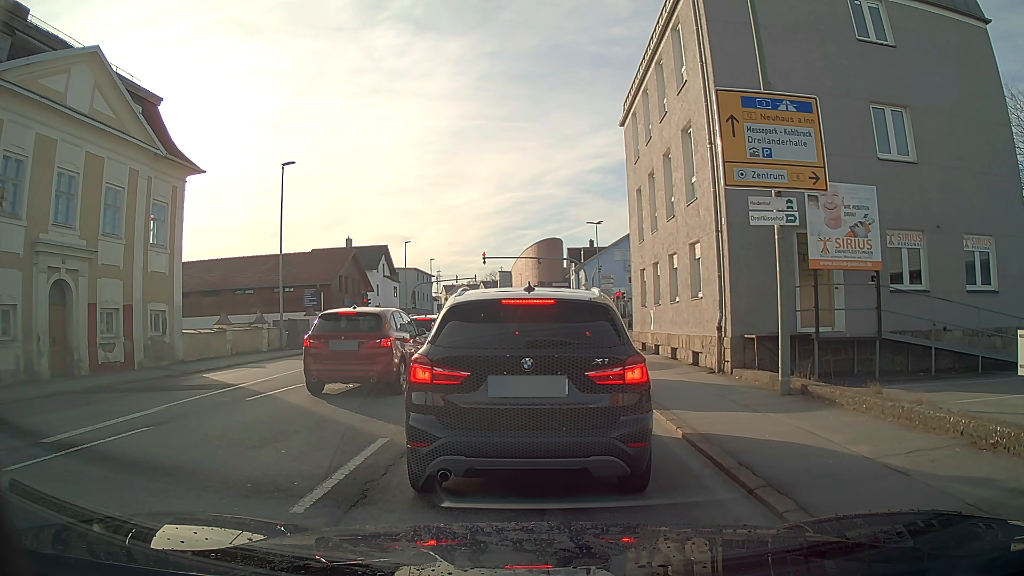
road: tertiary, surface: asphalt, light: Day
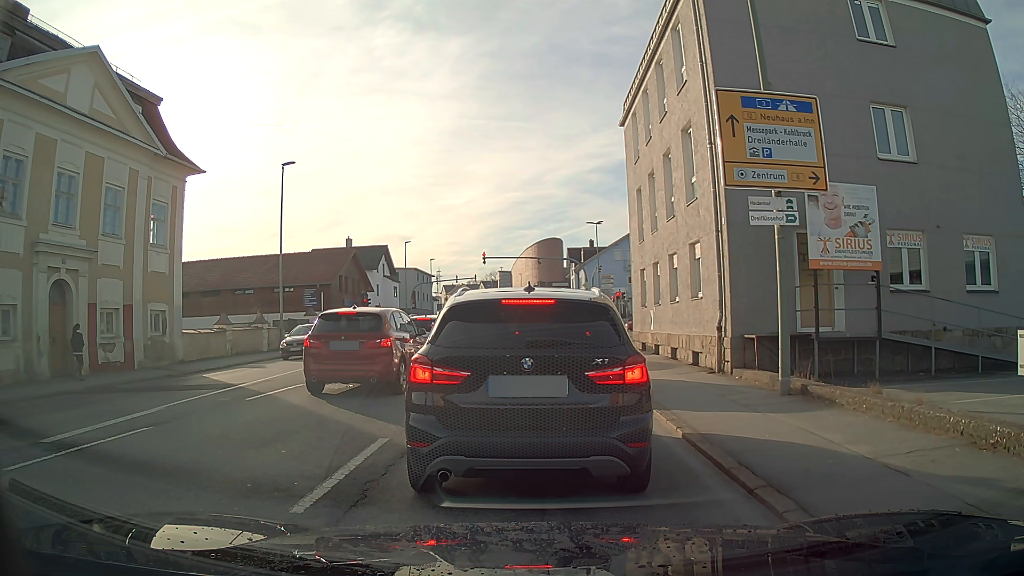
(0.0, 0.0) m; 0°
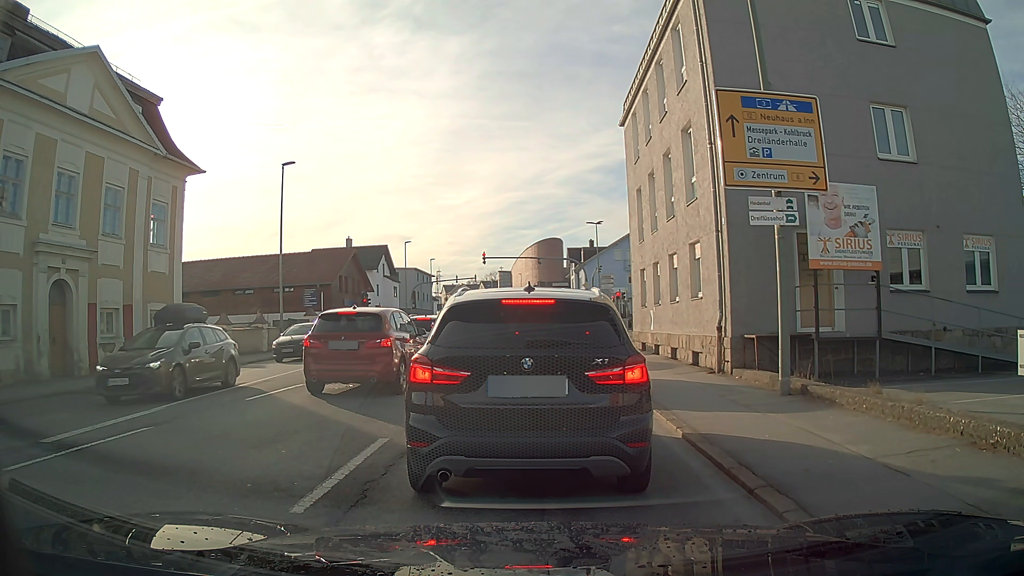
(0.0, 0.0) m; 0°
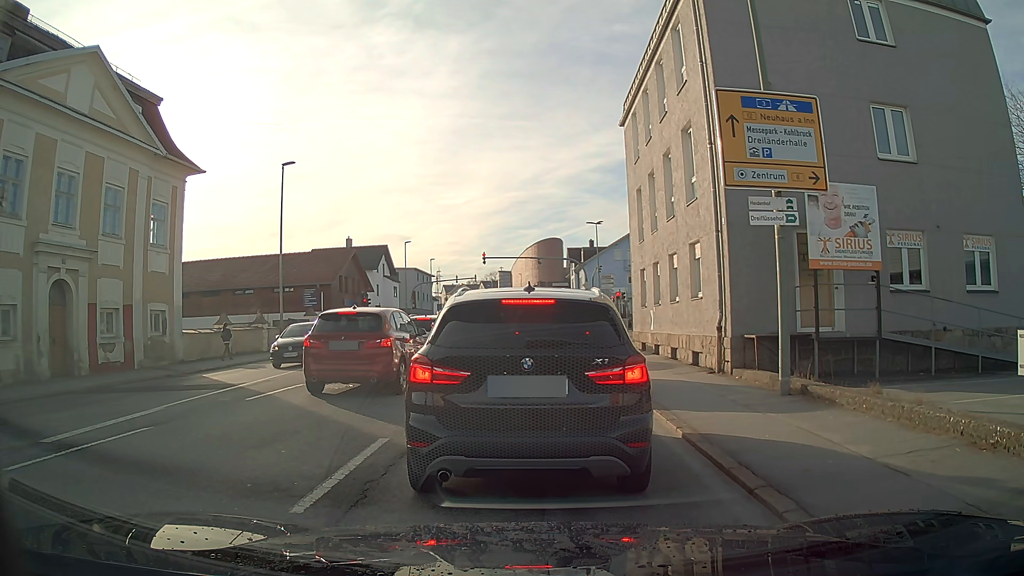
(0.0, 0.0) m; 0°
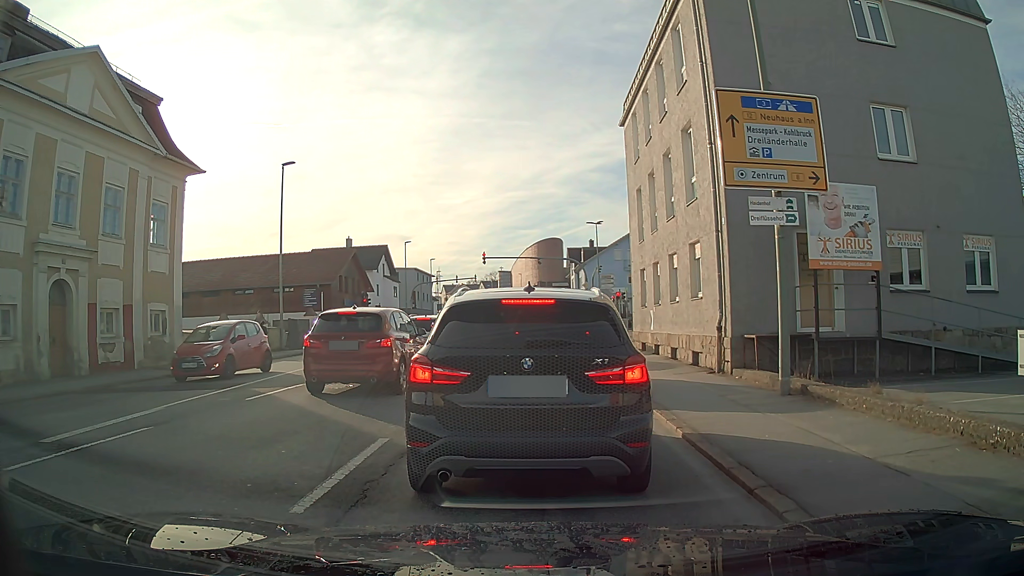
(0.0, 0.0) m; 0°
(0, +10) (0, +20) (0, +30) (+1, +40) (+1, +50) (+2, +60) (+2, +70) (+2, +80) (+1, +90) (+1, +100) m
